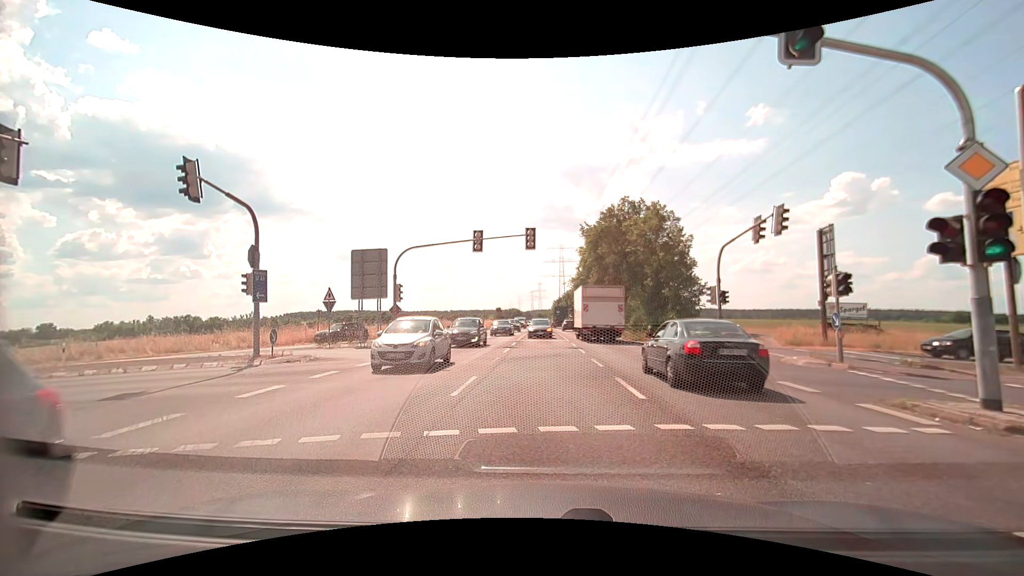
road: secondary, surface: asphalt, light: Day
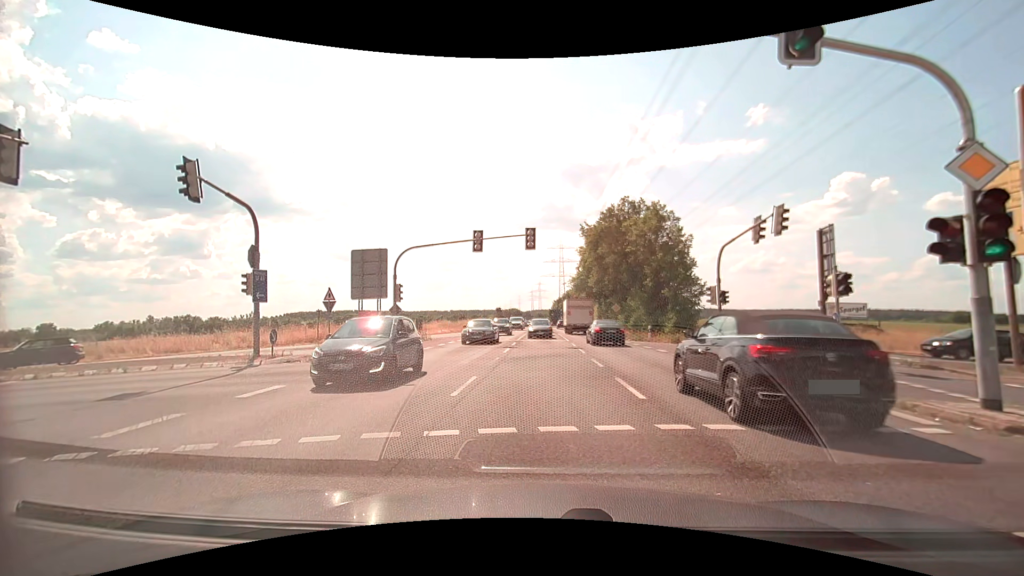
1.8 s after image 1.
(0.0, 0.0) m; 0°
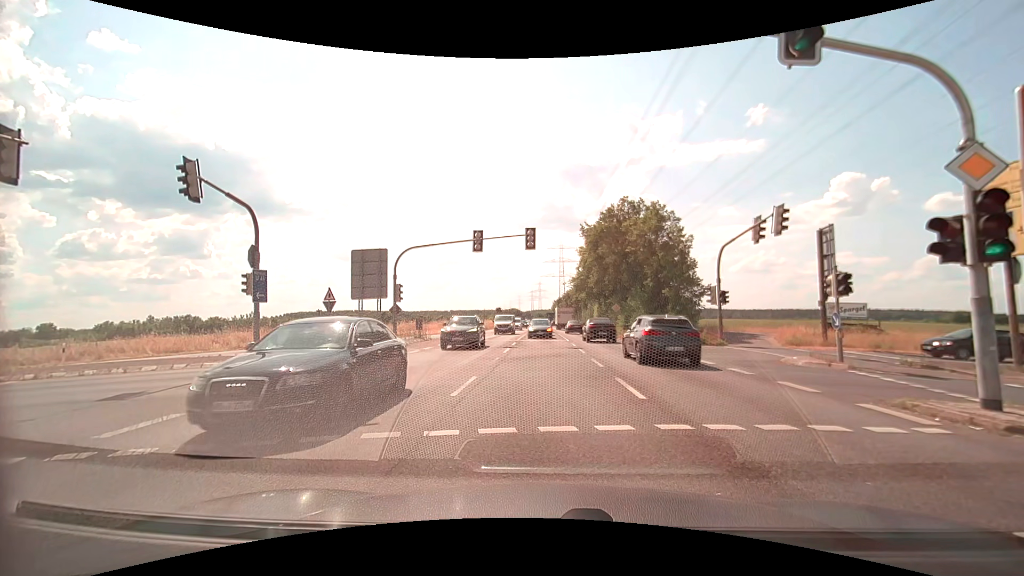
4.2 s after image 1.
(0.0, 0.0) m; 0°
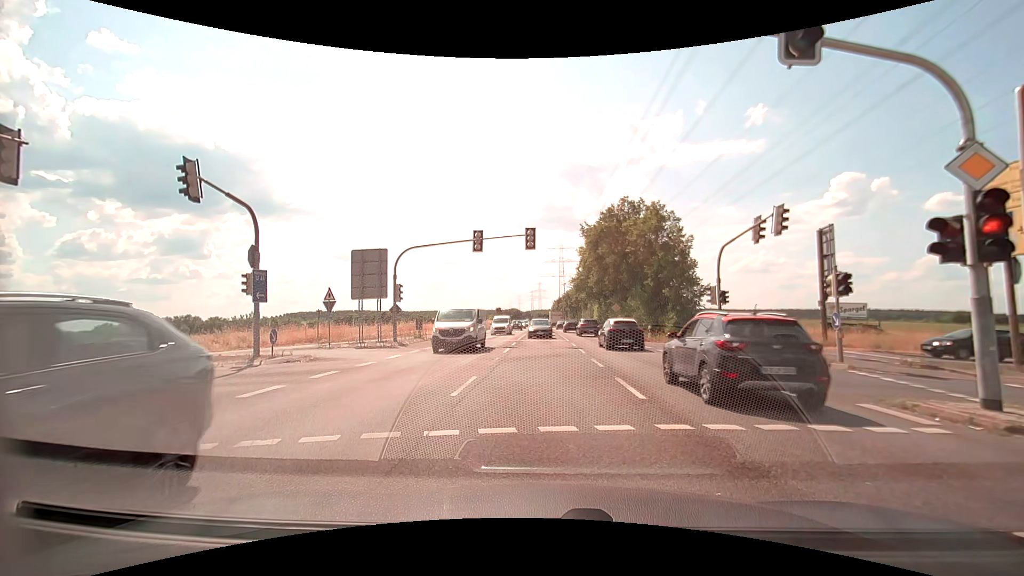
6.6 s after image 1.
(0.0, 0.0) m; 0°
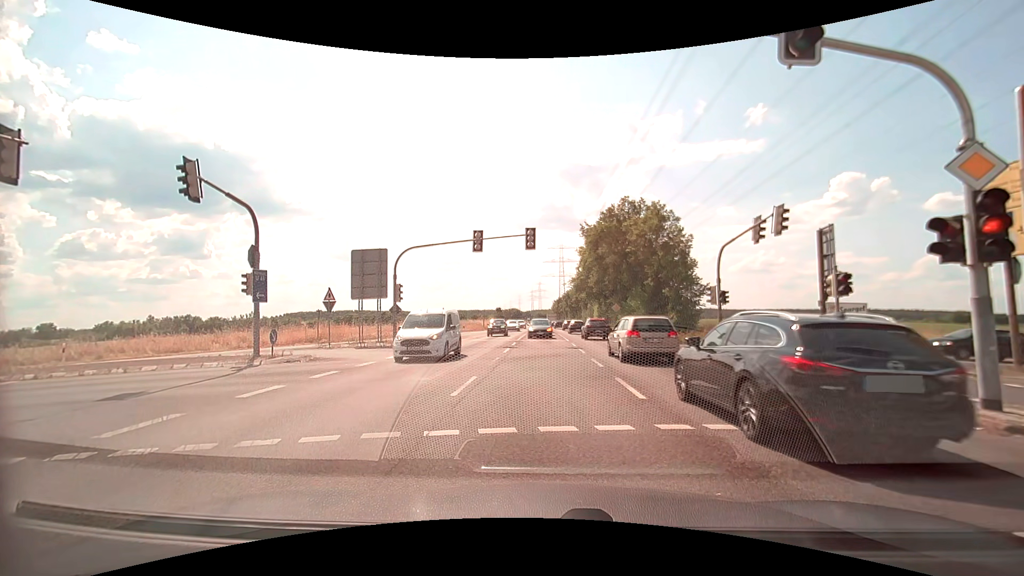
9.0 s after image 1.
(0.0, 0.0) m; 0°
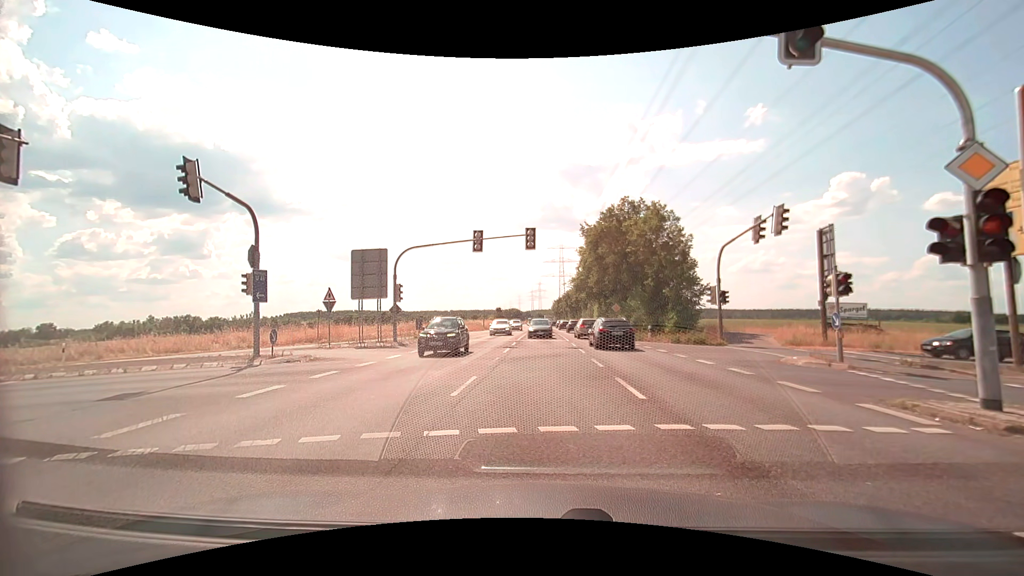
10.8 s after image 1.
(0.0, 0.0) m; 0°
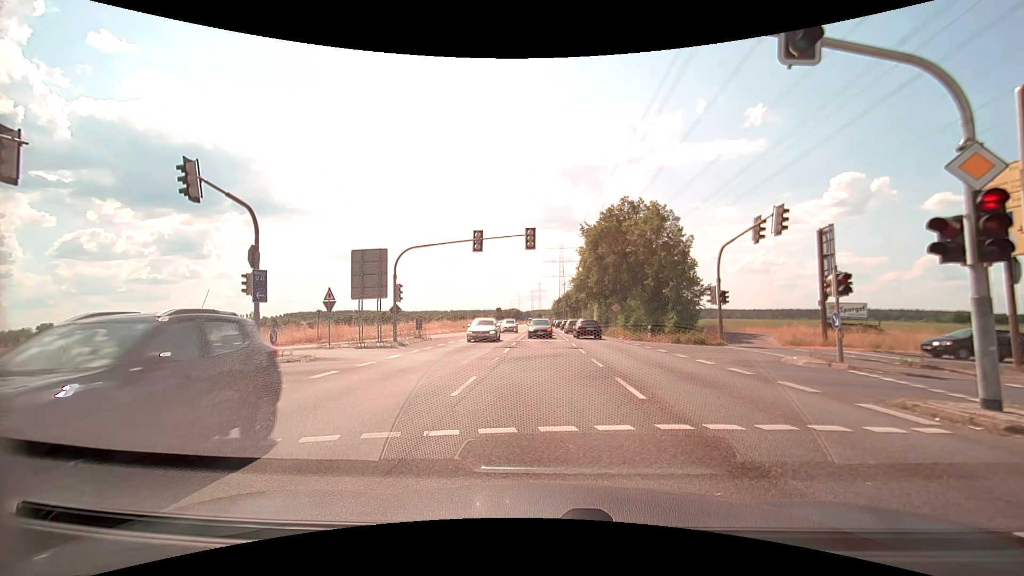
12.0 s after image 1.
(0.0, 0.0) m; 0°
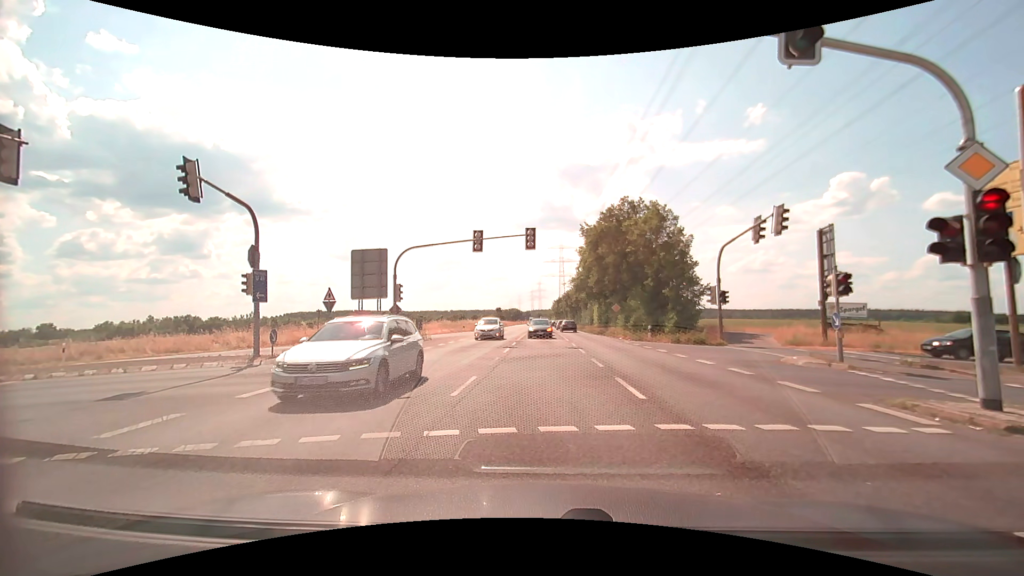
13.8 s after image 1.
(0.0, 0.0) m; 0°
(0, +10) (-1, +20) (-8, +26) (-18, +27) (-27, +24) (-37, +21) (-46, +18) (-56, +14) (-65, +11) (-75, +8) m
